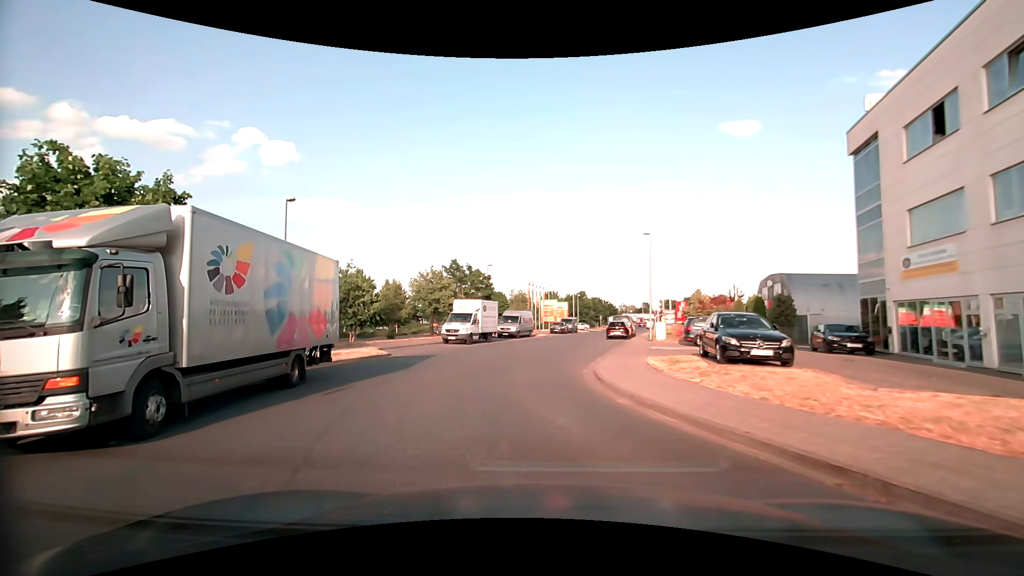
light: Day
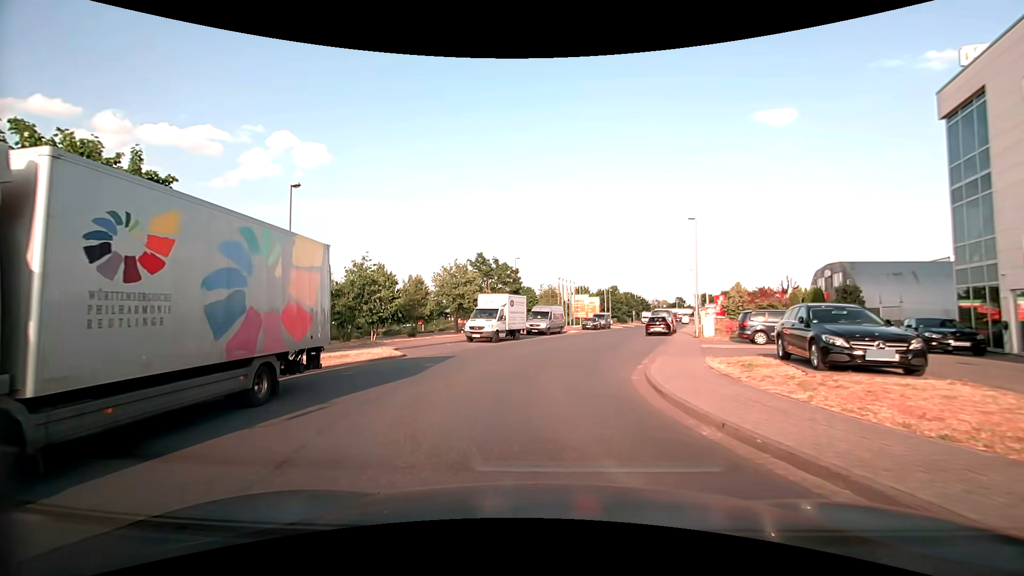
(-0.1, +3.0) m; -3°
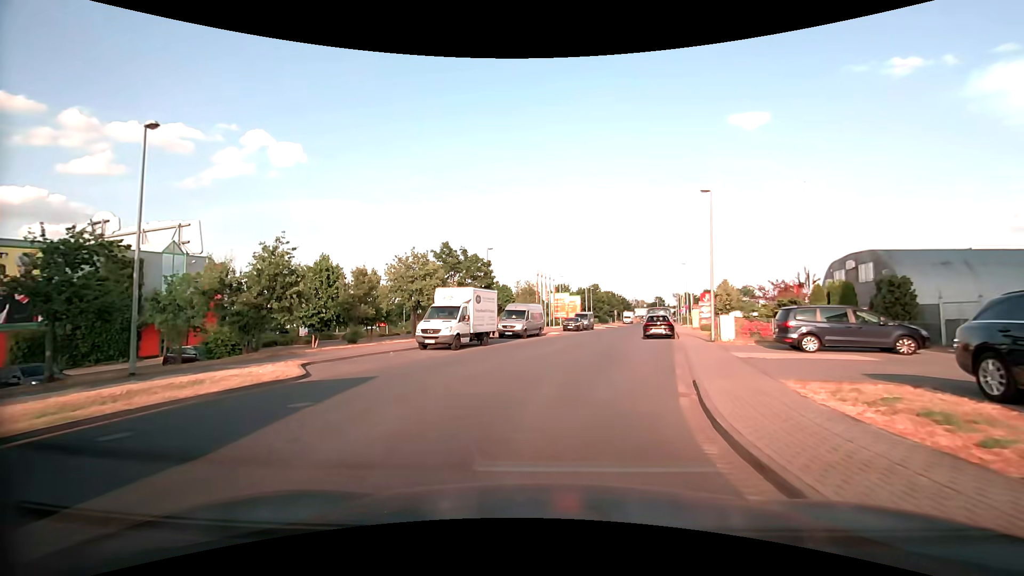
(+0.1, +7.2) m; +3°
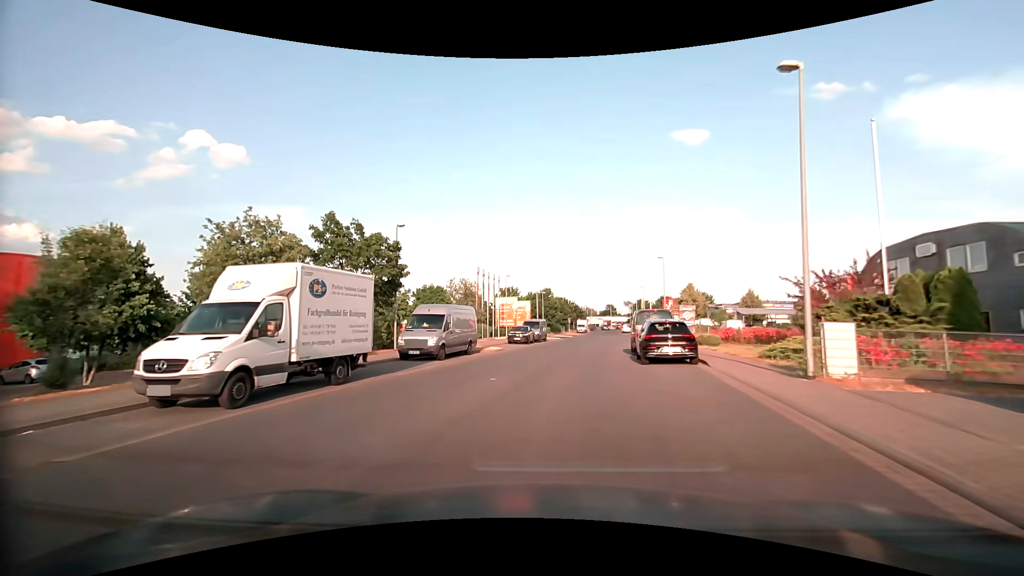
(+0.7, +13.8) m; +5°
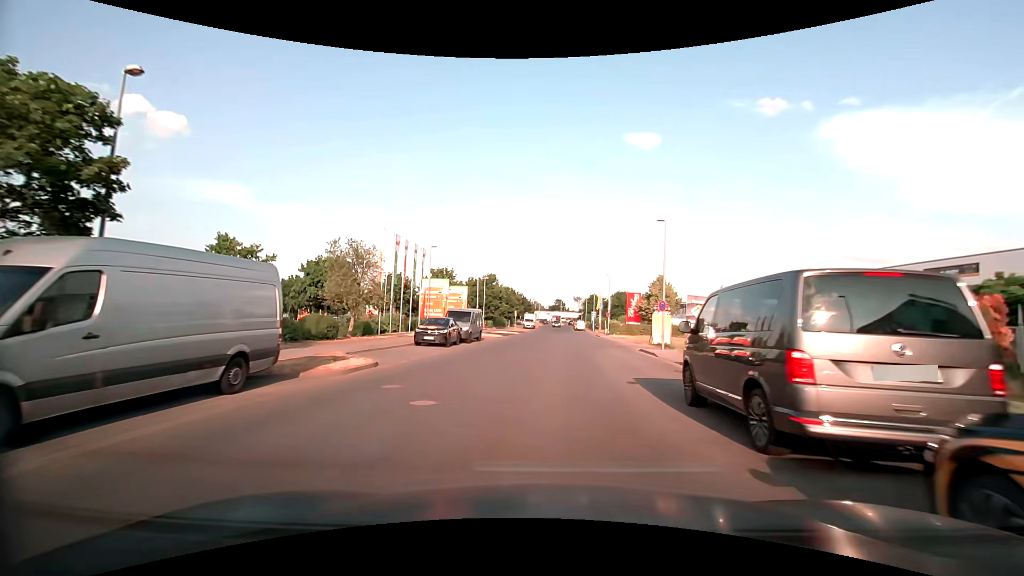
(+0.7, +17.0) m; +6°
(0, +10) (+1, +20) (+2, +30) (+2, +40) (+3, +50) (+3, +60) (+4, +70) (+4, +80) (+4, +90) (+4, +100) m
